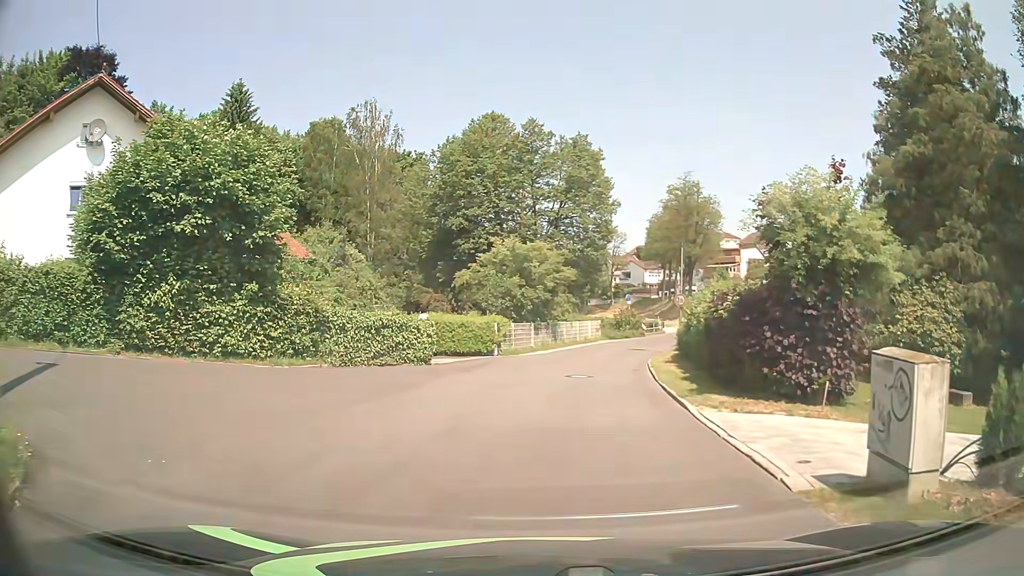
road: residential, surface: asphalt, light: Day
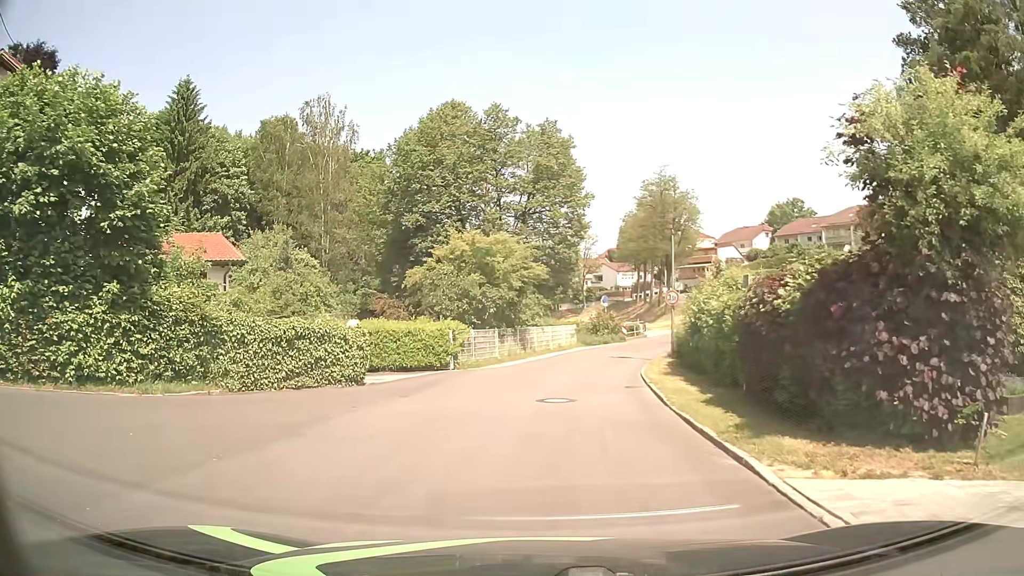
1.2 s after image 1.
(+0.2, +4.9) m; +3°
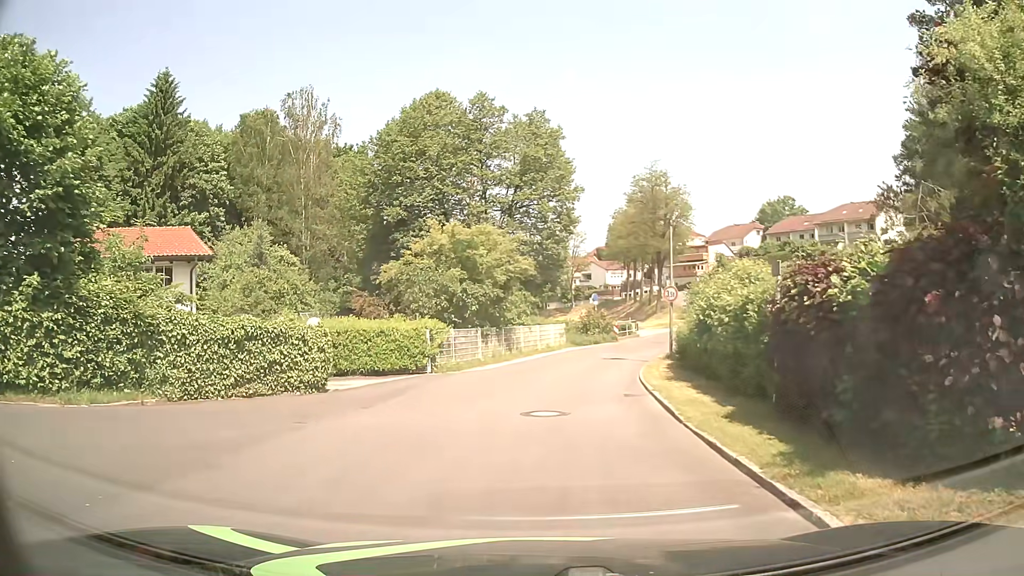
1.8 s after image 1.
(0.0, +2.0) m; +1°
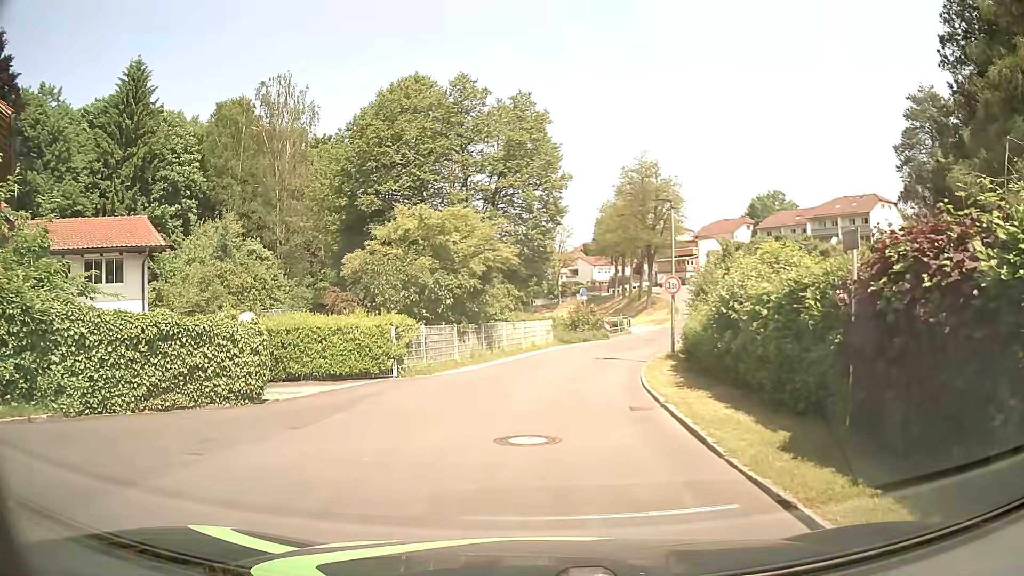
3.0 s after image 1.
(0.0, +2.7) m; +1°
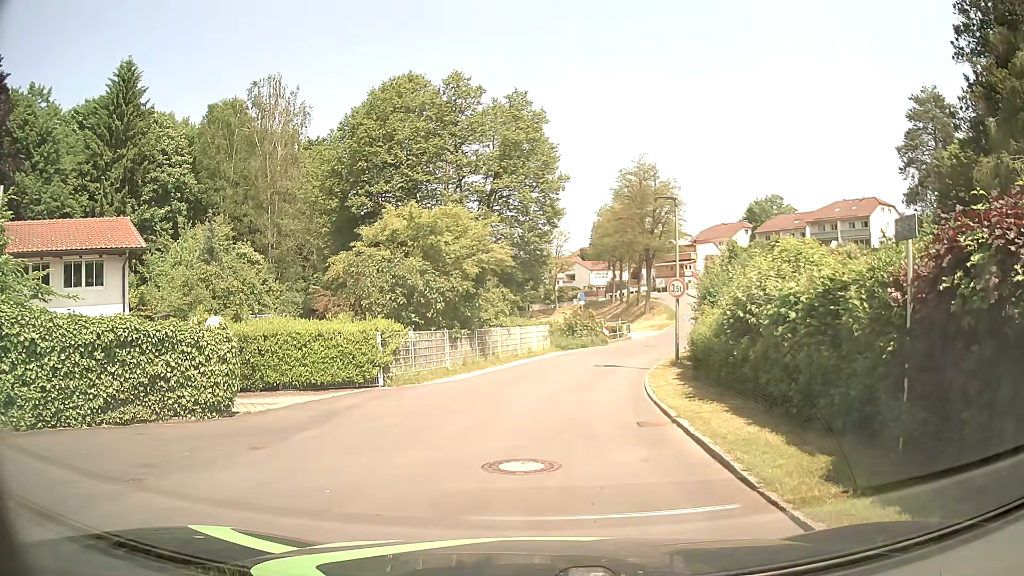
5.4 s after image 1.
(0.0, +1.1) m; 0°
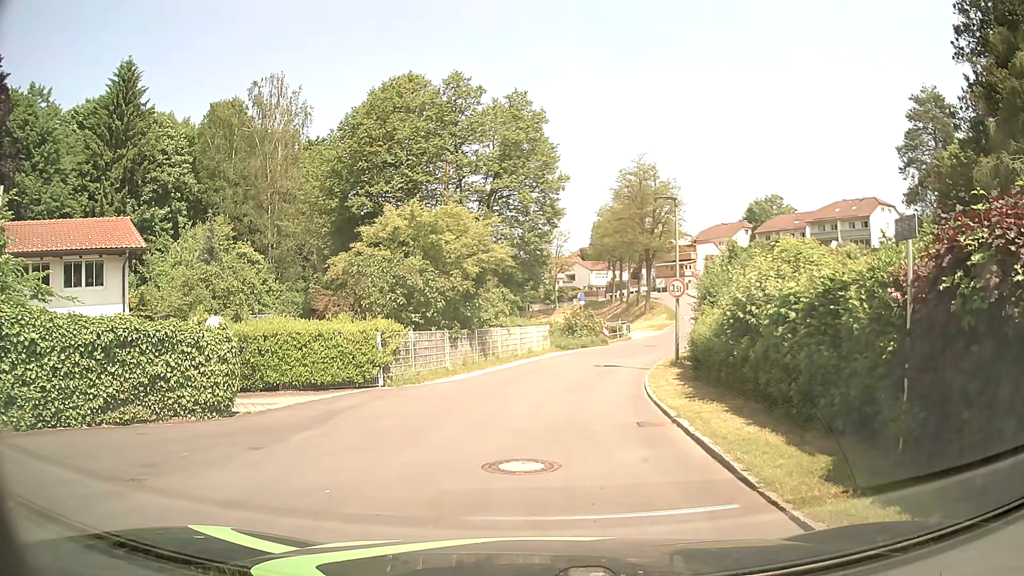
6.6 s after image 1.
(0.0, 0.0) m; 0°
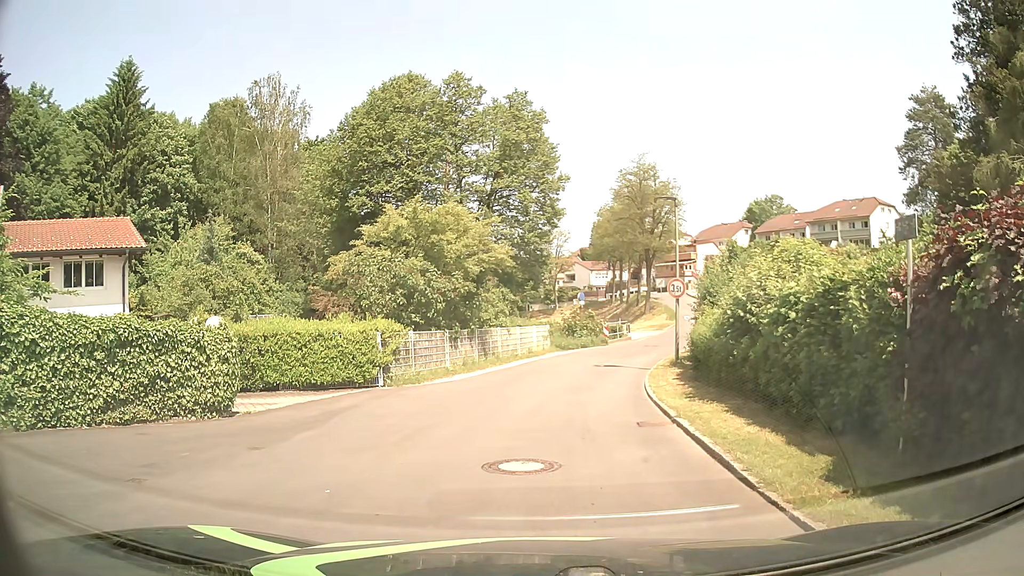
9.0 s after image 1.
(0.0, 0.0) m; 0°
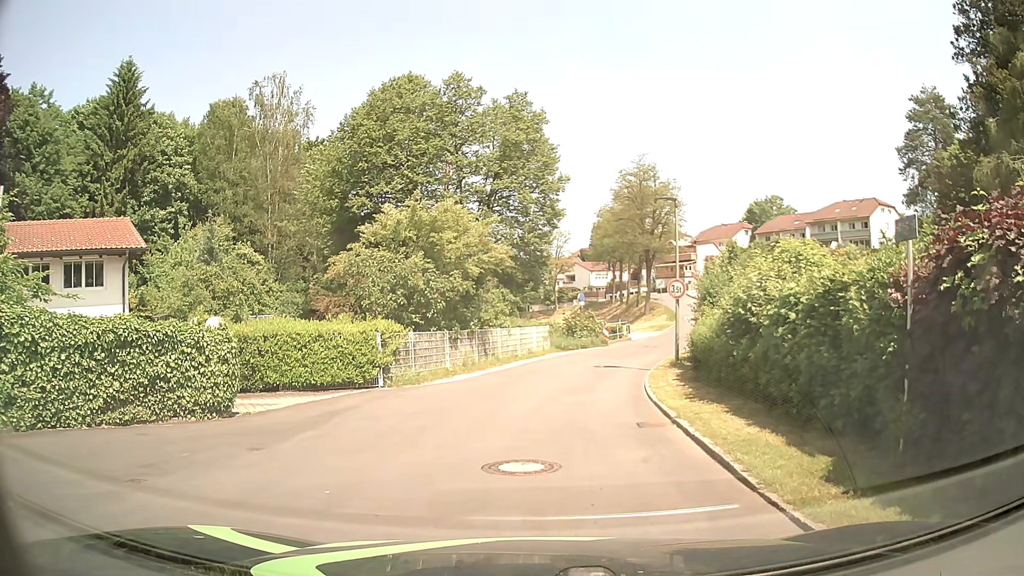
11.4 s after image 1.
(0.0, 0.0) m; 0°
(0, +10) (+1, +20) (+3, +30) (+7, +39) (+11, +48) (+14, +57) (+16, +67) (+17, +77) (+17, +87) (+21, +96) m
